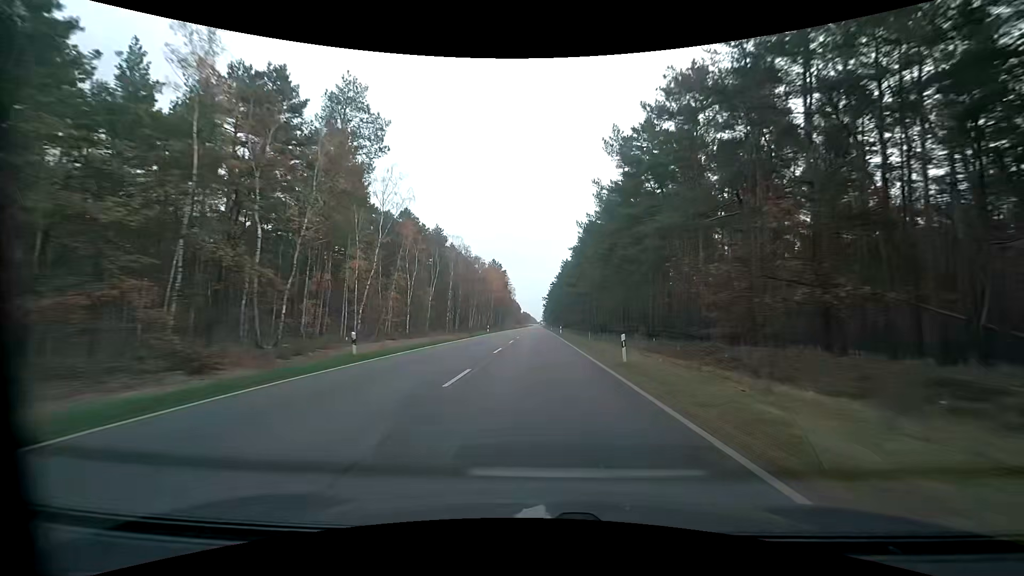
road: primary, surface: asphalt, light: Day
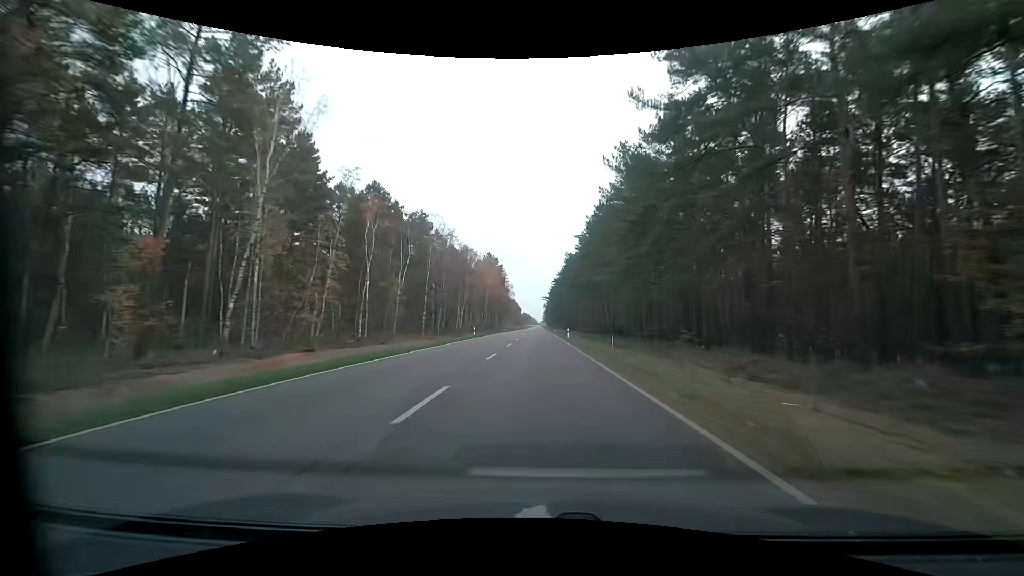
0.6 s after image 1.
(-0.1, +15.7) m; 0°
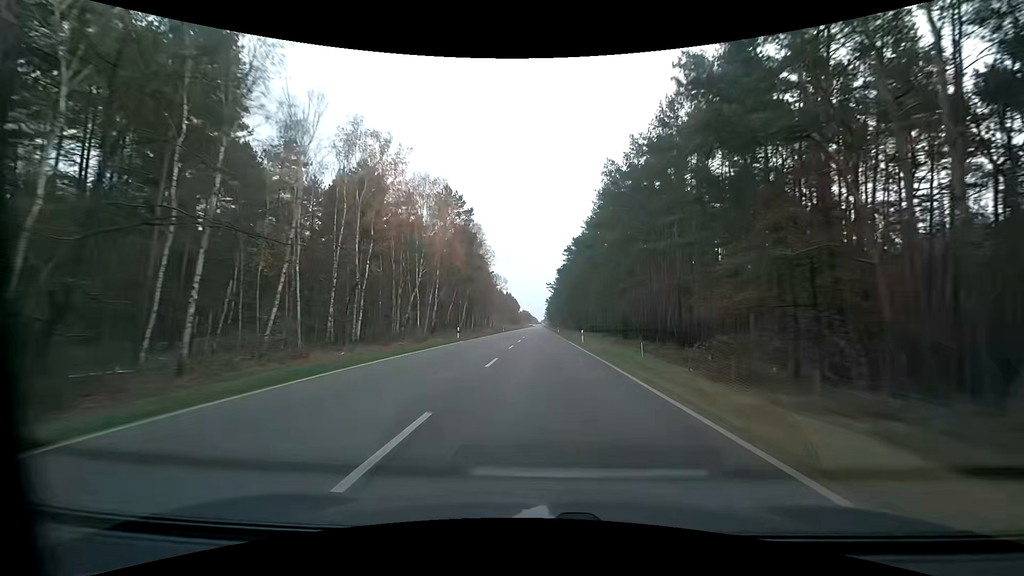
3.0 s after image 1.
(+0.1, +63.0) m; 0°
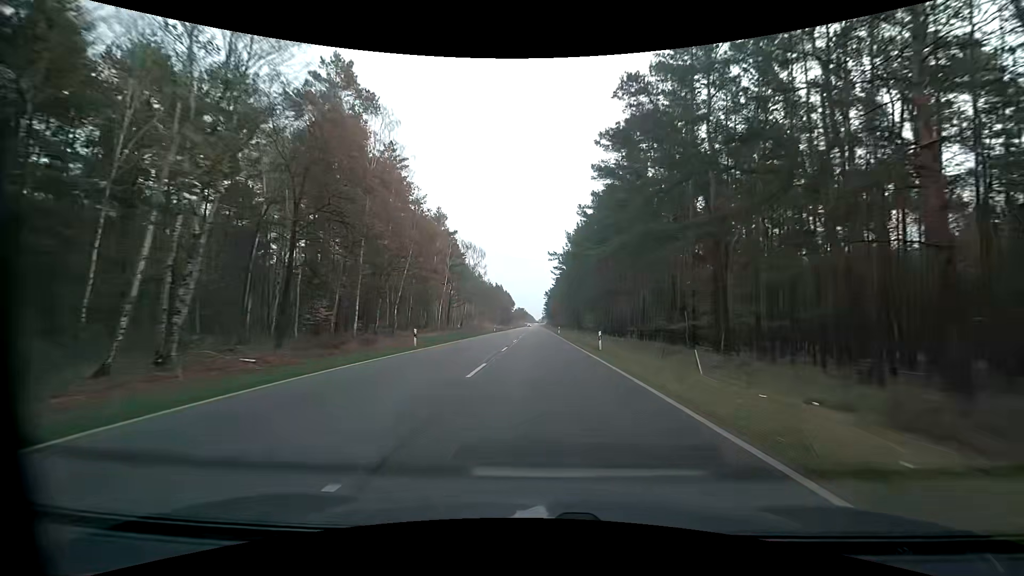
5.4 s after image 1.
(+0.1, +63.2) m; 0°
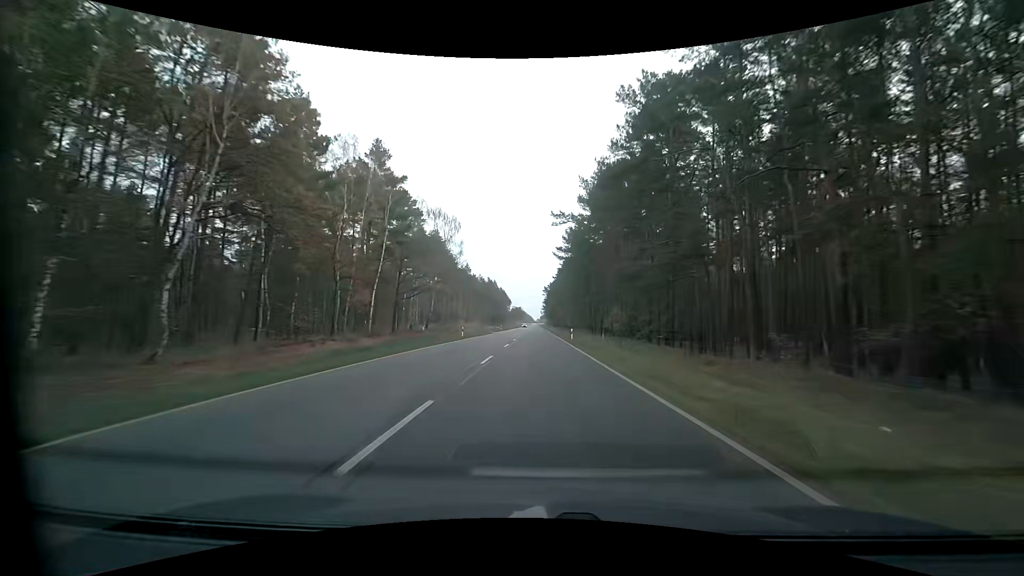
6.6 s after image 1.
(-0.1, +31.7) m; 0°
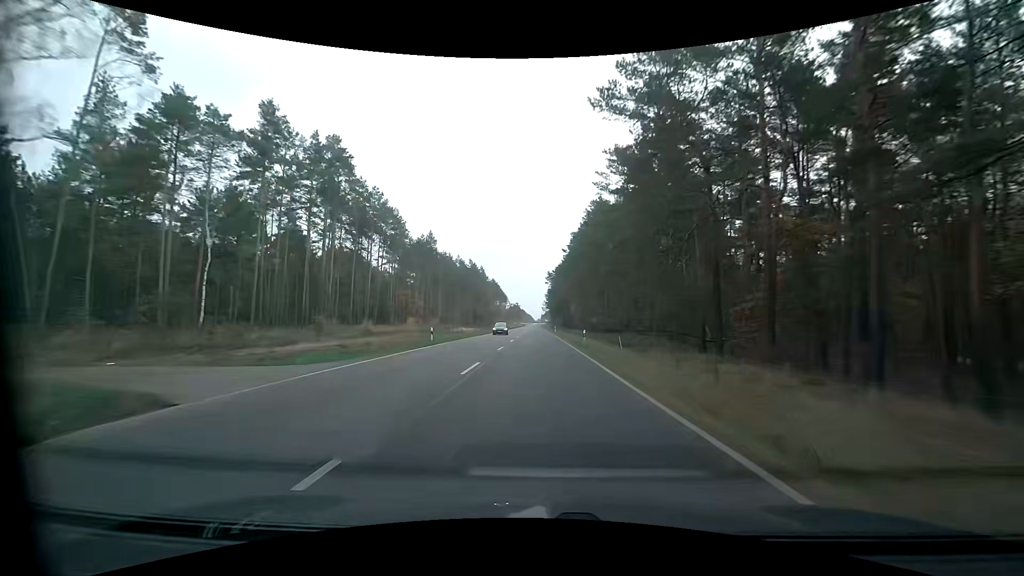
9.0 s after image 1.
(-0.5, +63.4) m; 0°
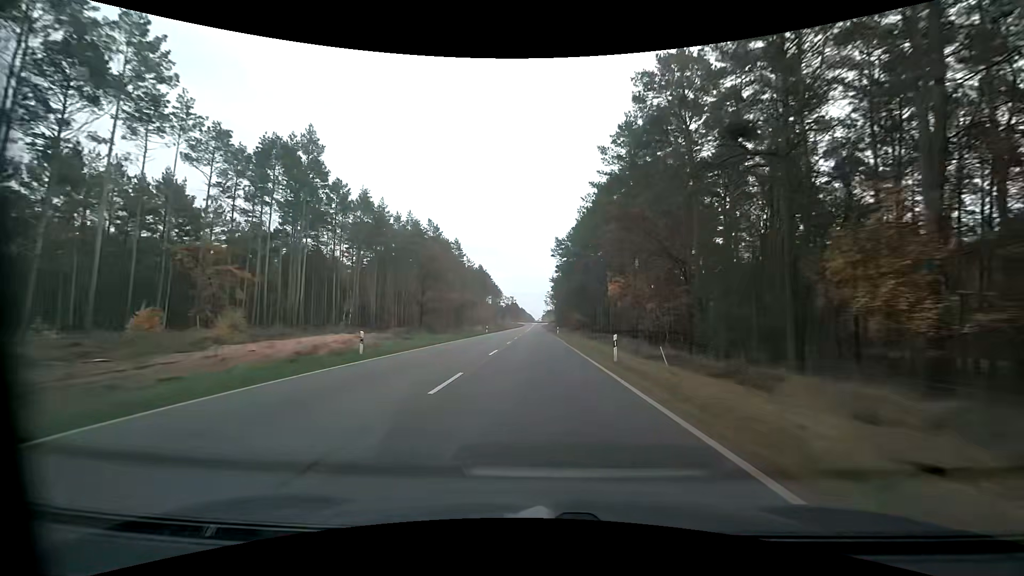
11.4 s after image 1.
(-0.3, +63.5) m; -1°
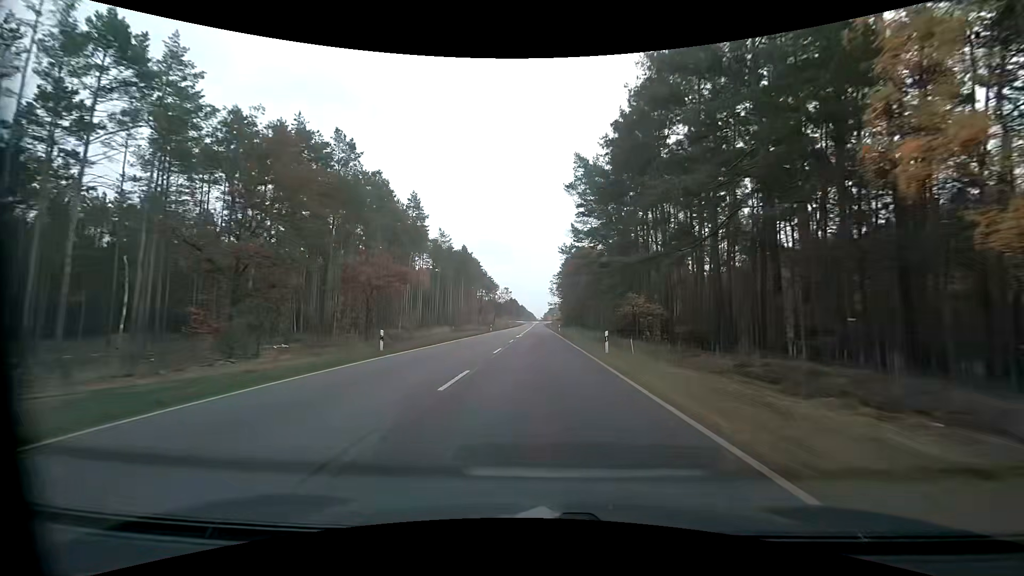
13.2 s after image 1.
(+0.1, +47.6) m; 0°
(0, +10) (0, +20) (0, +30) (0, +40) (0, +50) (0, +60) (0, +70) (0, +80) (0, +90) (0, +100) m
